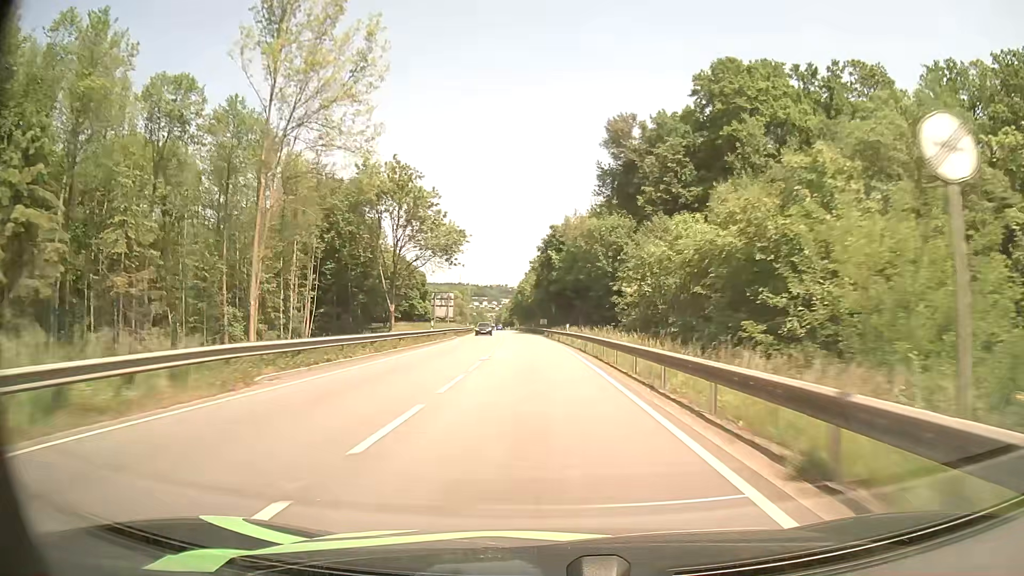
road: primary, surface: asphalt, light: Day
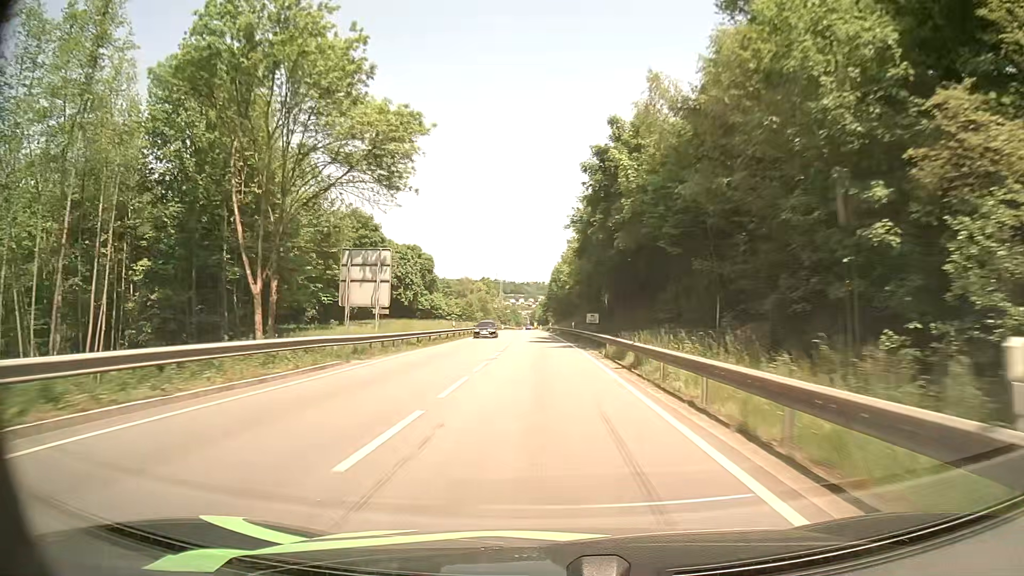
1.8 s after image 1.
(-1.2, +42.9) m; -3°
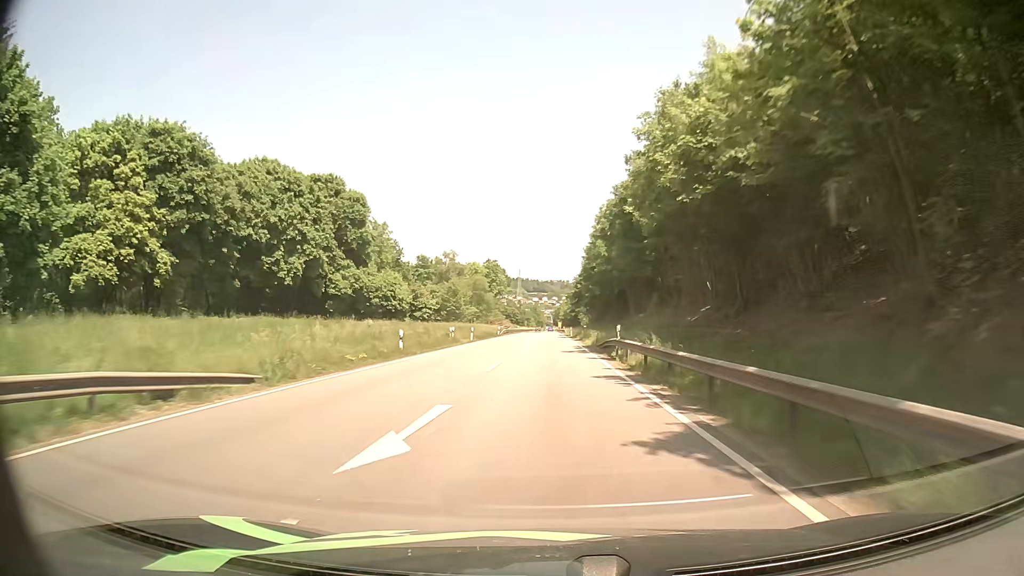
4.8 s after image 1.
(-1.9, +71.8) m; -2°
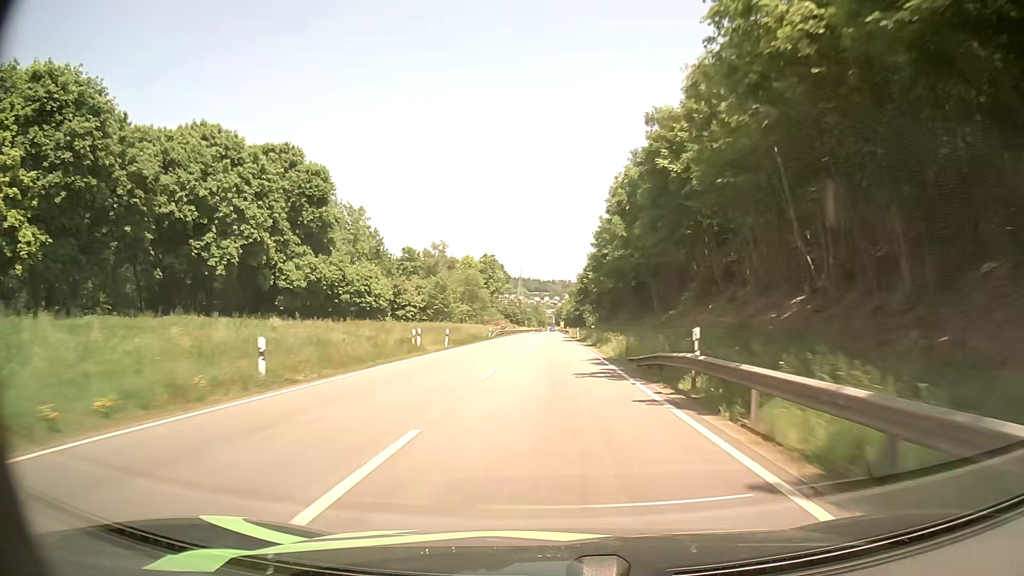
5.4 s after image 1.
(-0.1, +14.5) m; -1°
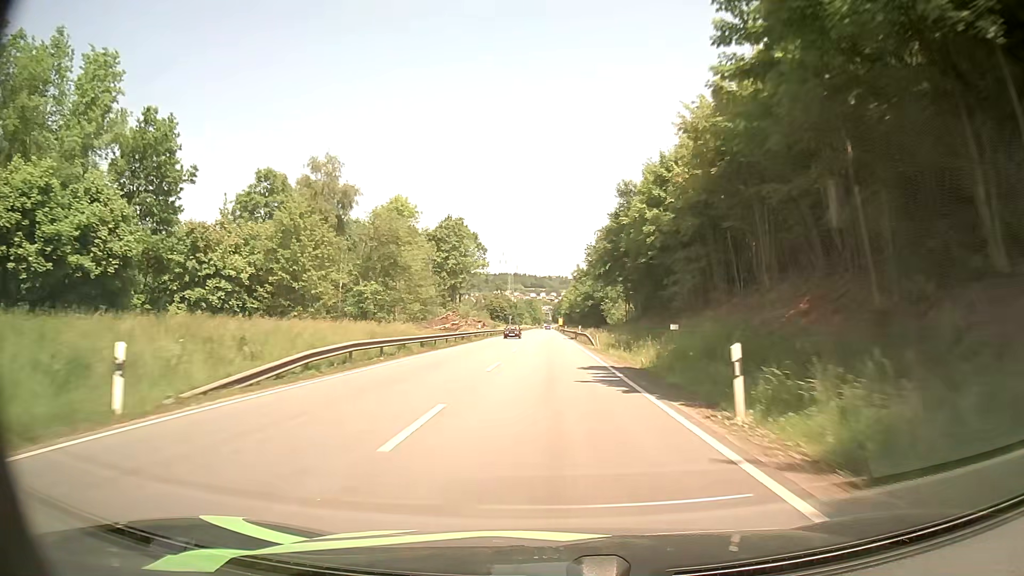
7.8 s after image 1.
(+0.2, +58.1) m; 0°
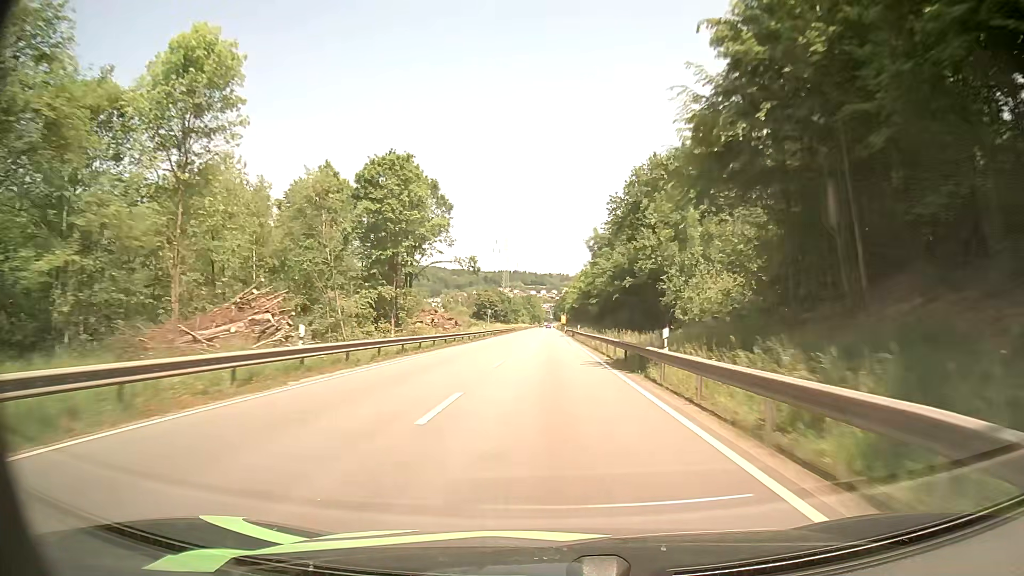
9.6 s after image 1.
(-0.1, +44.7) m; 0°
